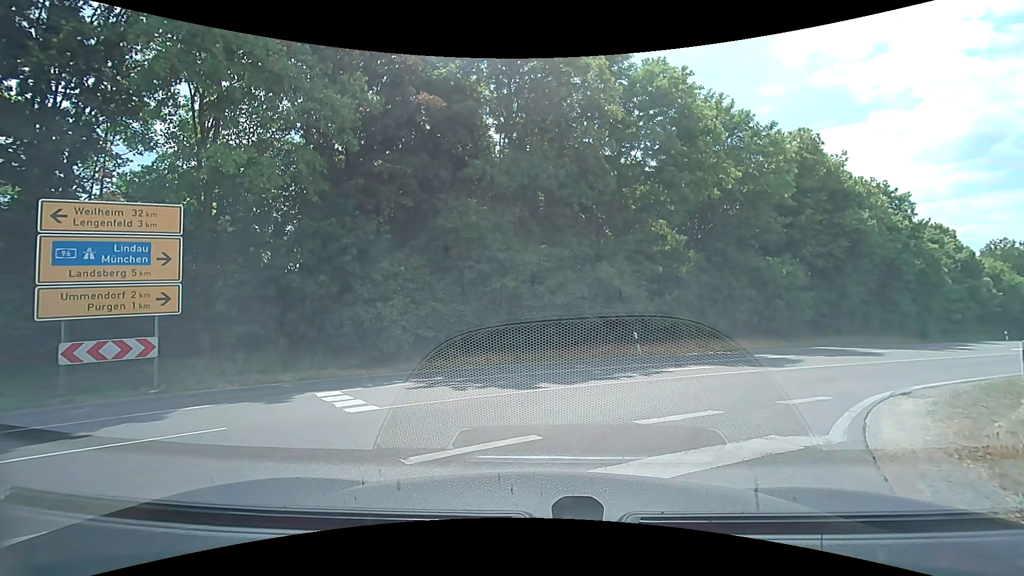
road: tertiary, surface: asphalt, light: Day
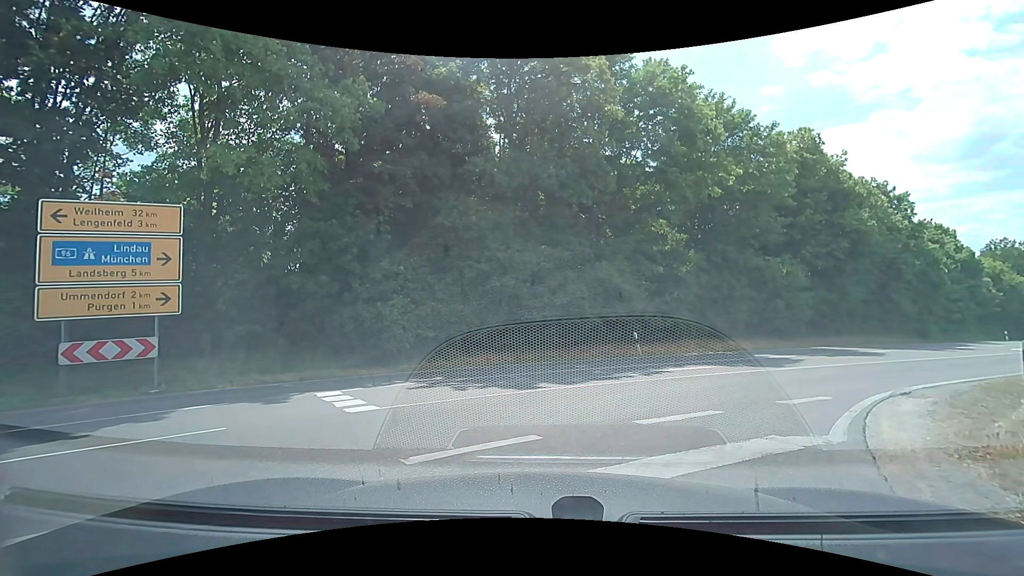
(0.0, 0.0) m; 0°
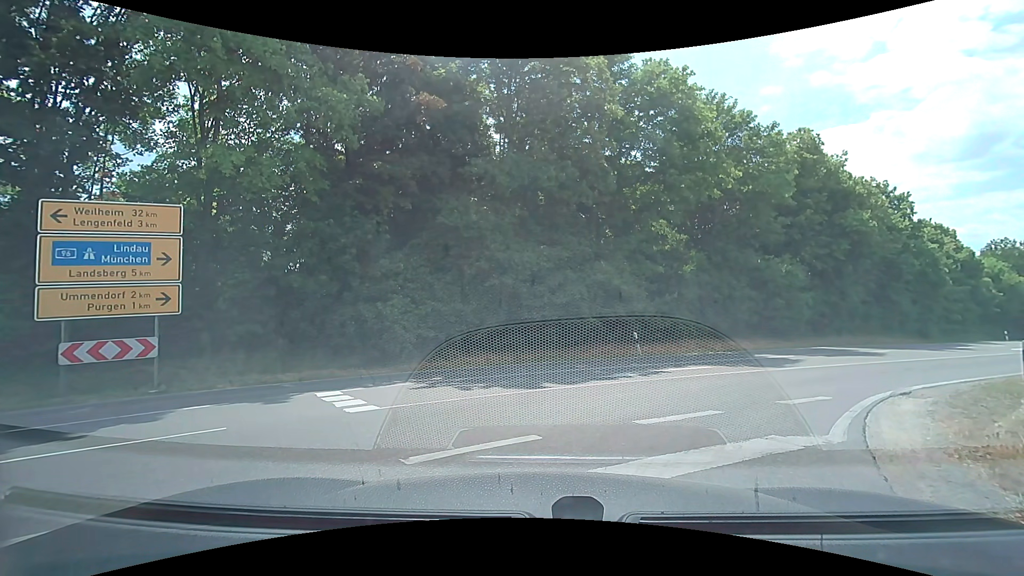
(0.0, 0.0) m; 0°
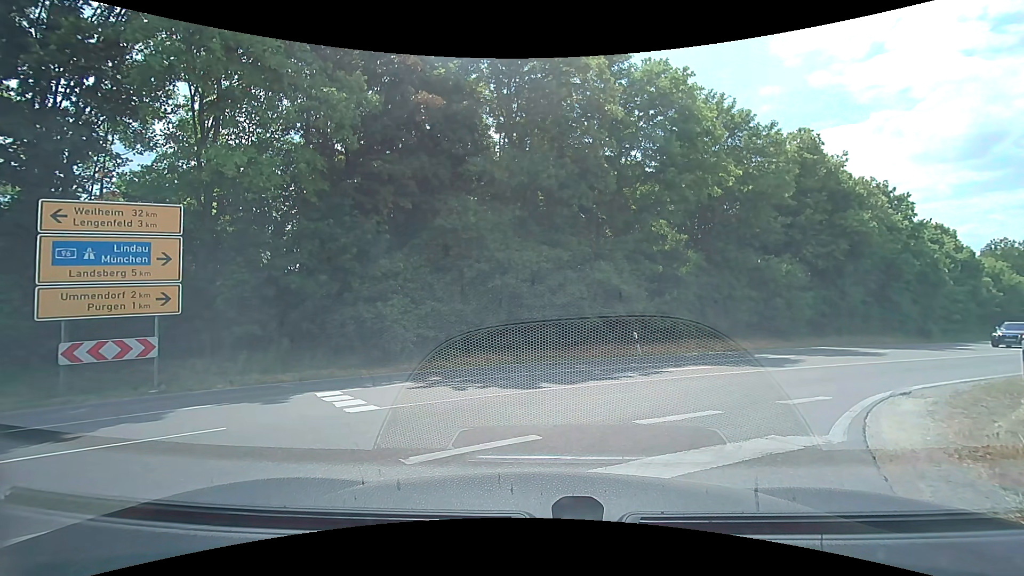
(0.0, 0.0) m; 0°
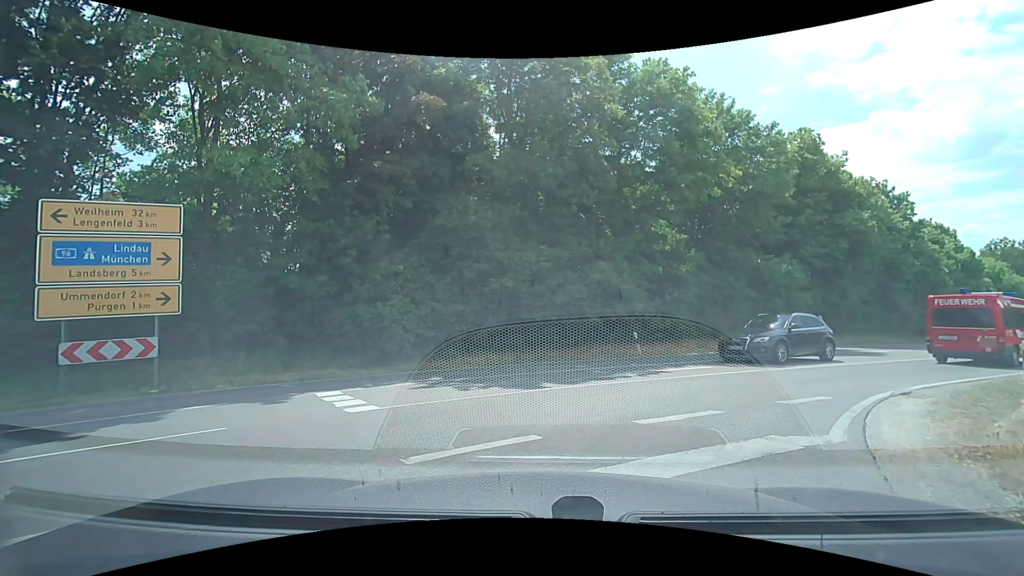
(0.0, 0.0) m; 0°
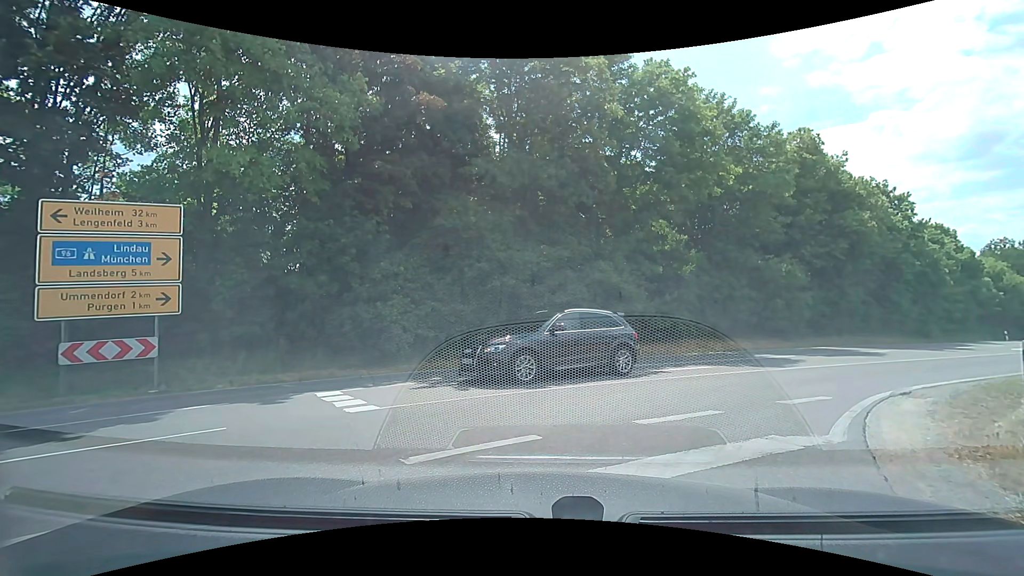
(0.0, 0.0) m; 0°
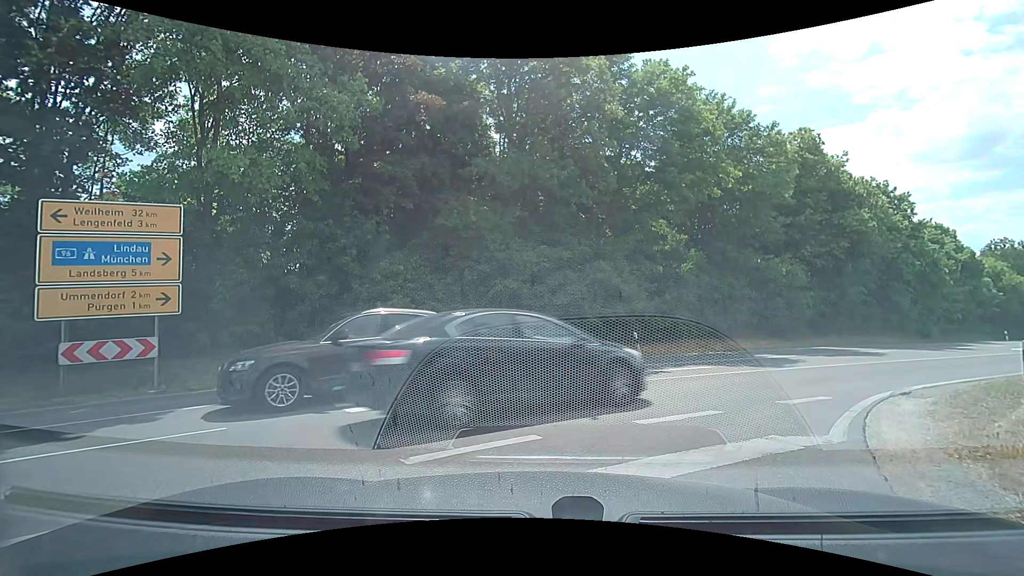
(0.0, 0.0) m; 0°
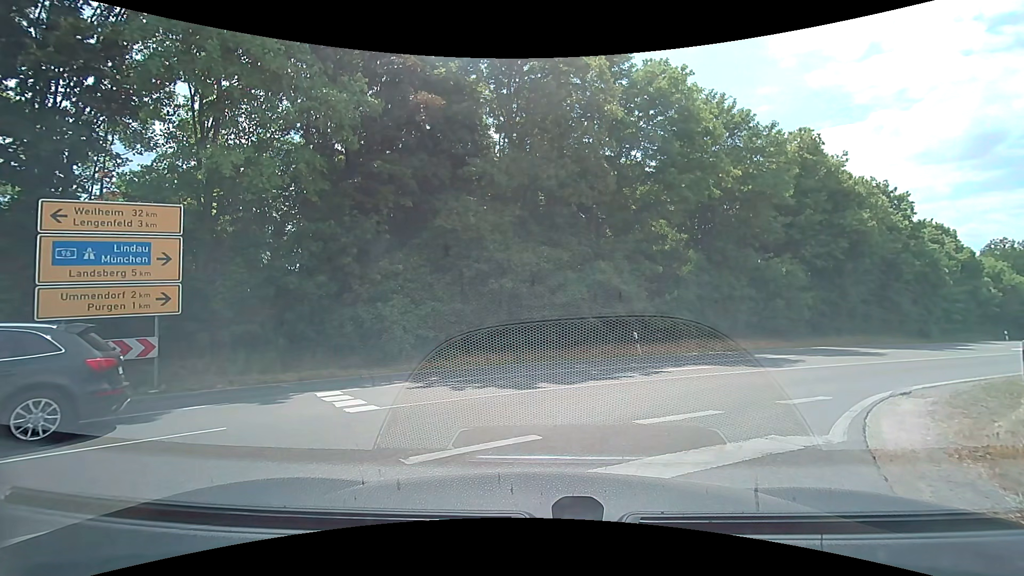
(0.0, 0.0) m; 0°
(+2, +10) (+10, +16) (+18, +22) (+26, +27) (+34, +33) (+43, +39) (+51, +45) (+59, +51) (+67, +56) (+75, +63) m
